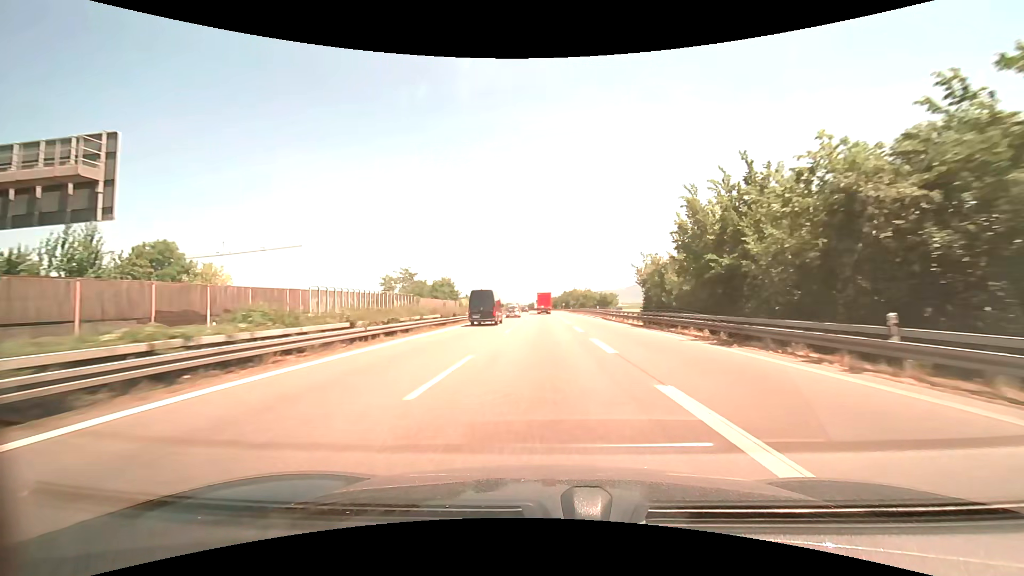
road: motorway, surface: asphalt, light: Day
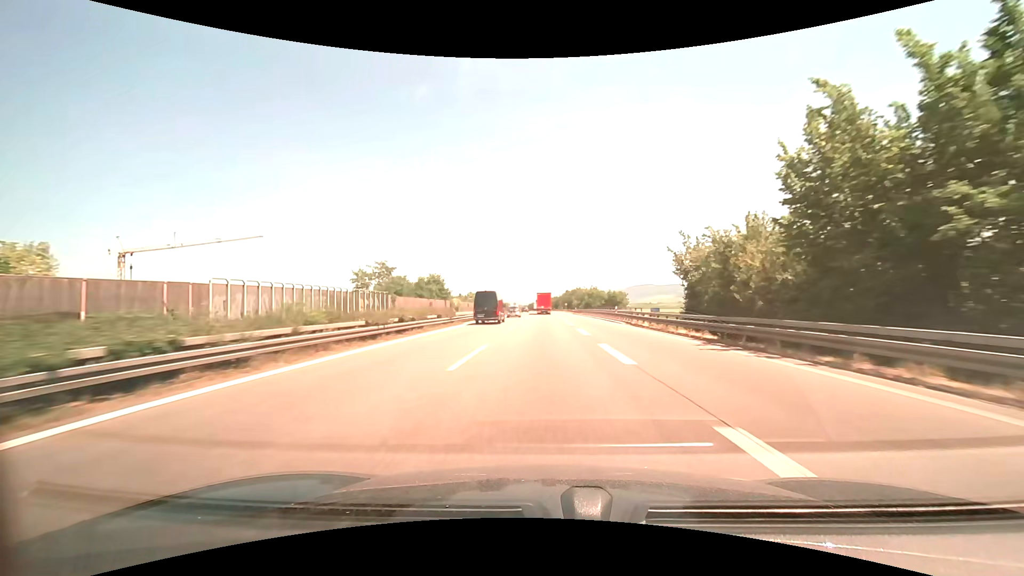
(0.0, +14.8) m; 0°
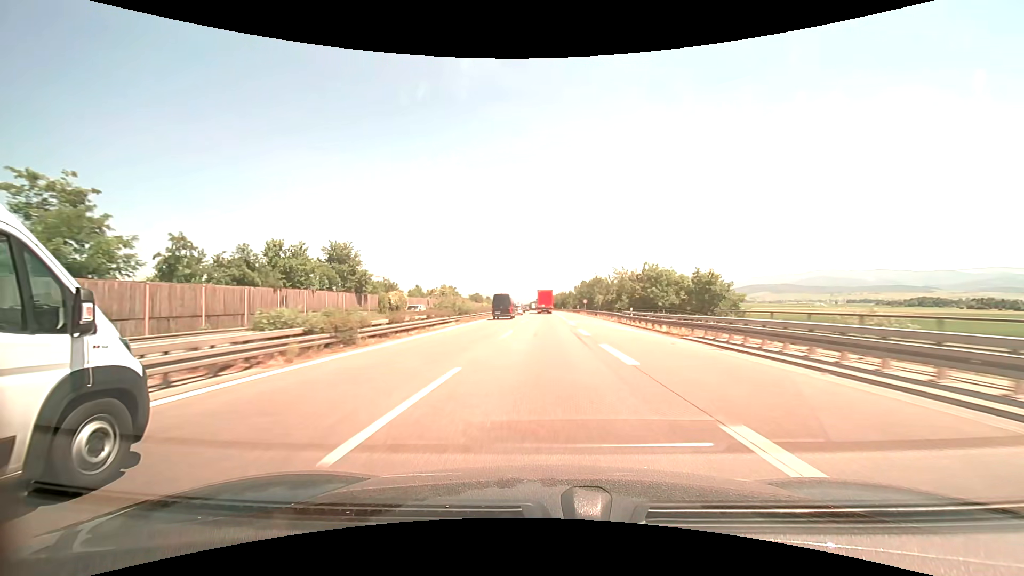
(+0.1, +59.8) m; 0°
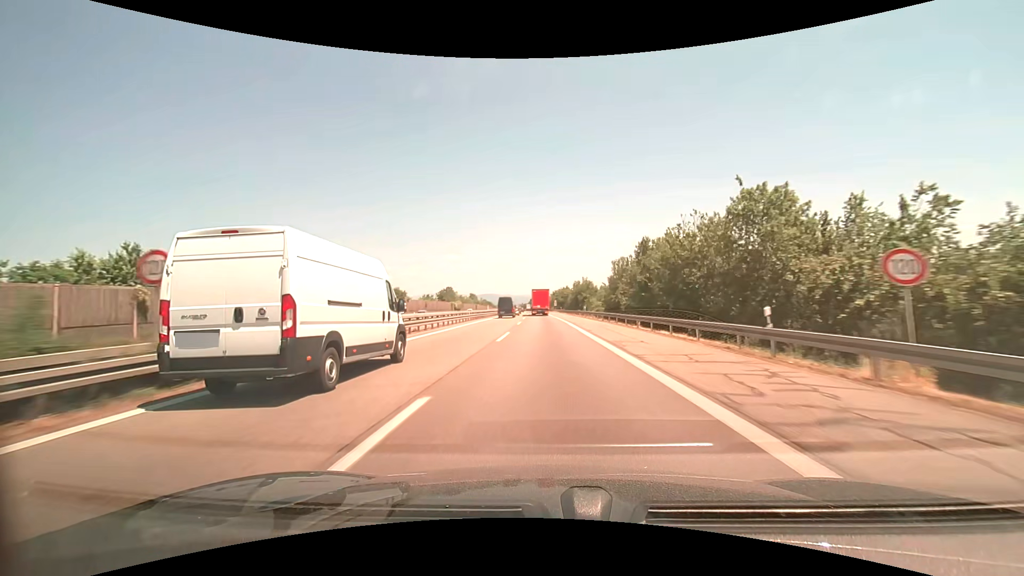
(-0.1, +75.3) m; 0°
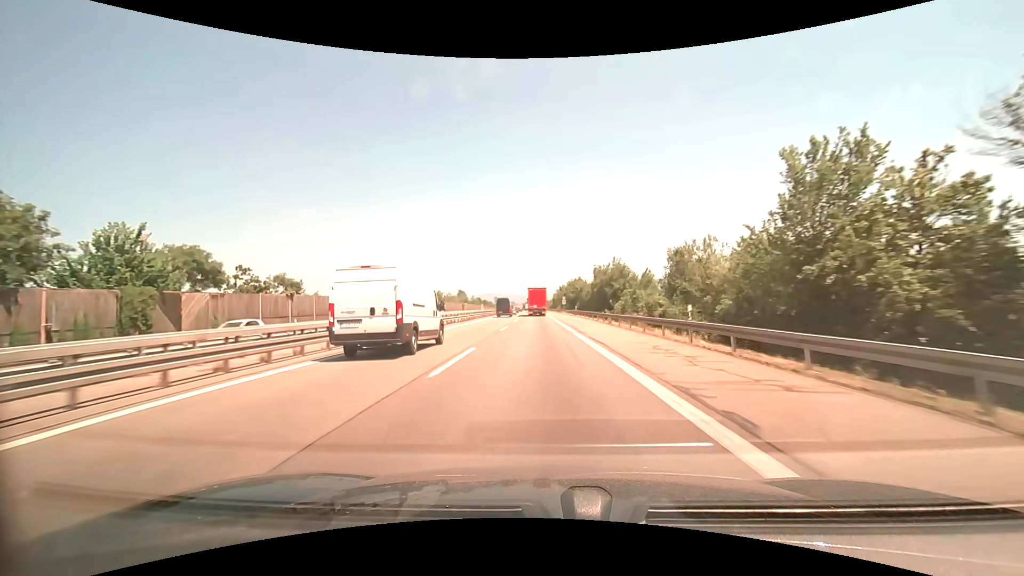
(+0.1, +45.0) m; 0°
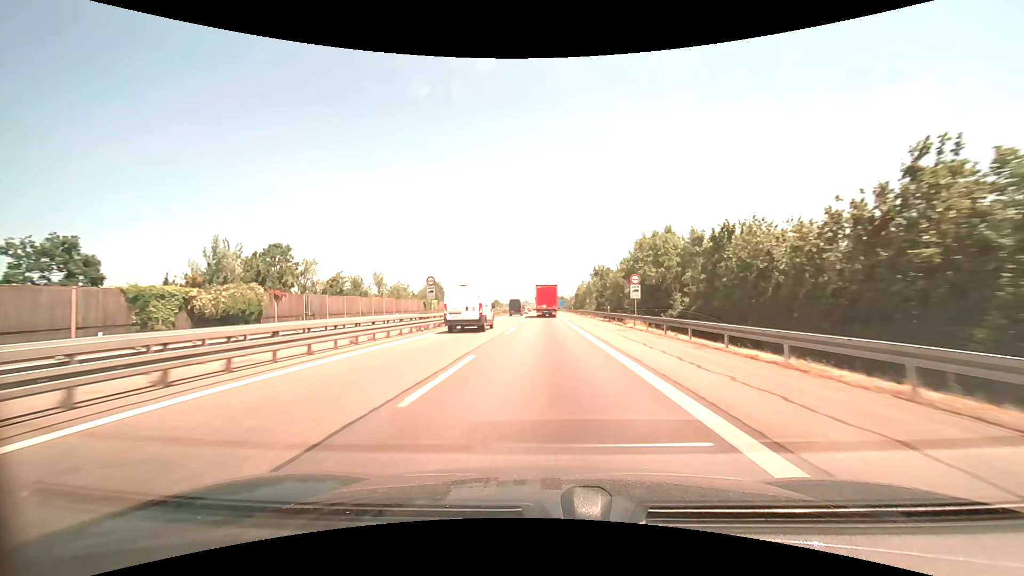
(-1.4, +74.6) m; -2°
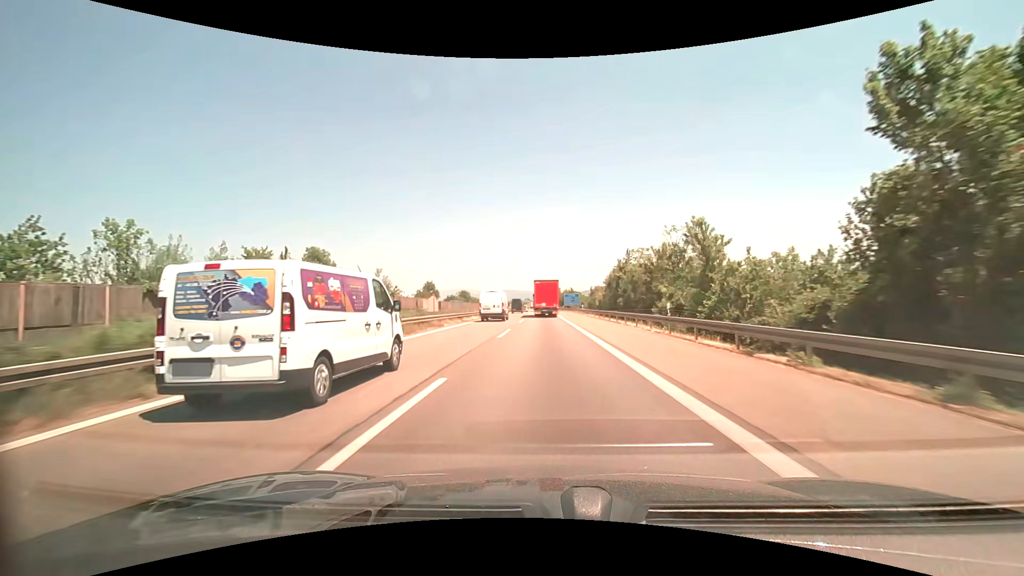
(-0.2, +73.1) m; 0°
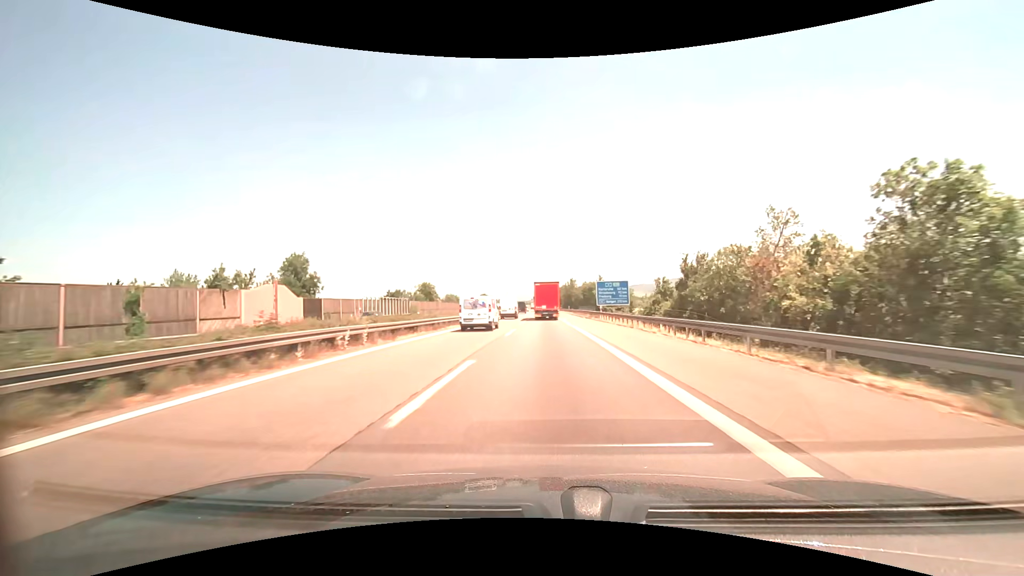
(-0.4, +68.5) m; -1°
(0, +10) (0, +20) (0, +30) (0, +40) (0, +50) (0, +60) (0, +70) (-1, +80) (-1, +90) (-1, +100) m
